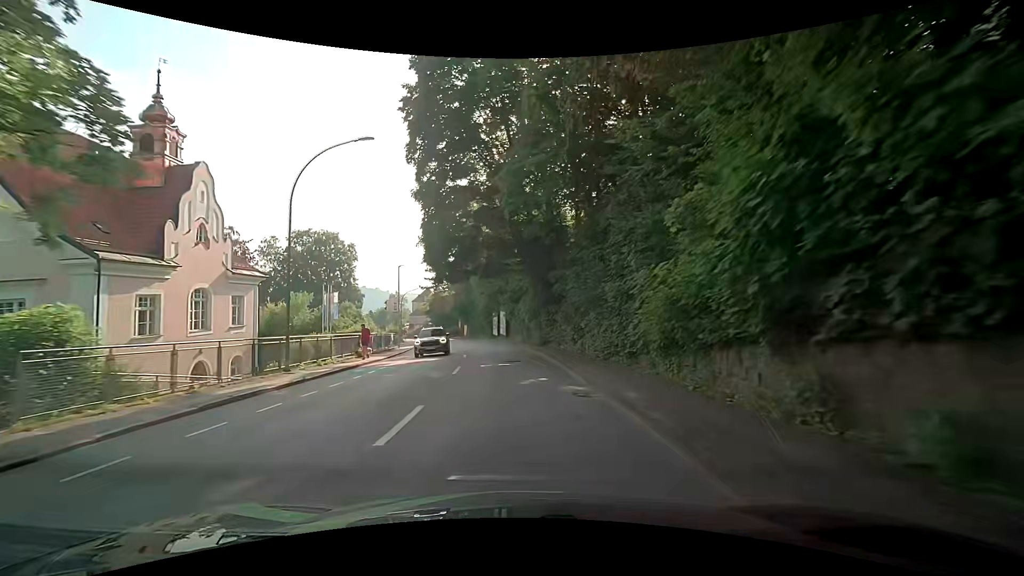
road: tertiary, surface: asphalt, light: Day
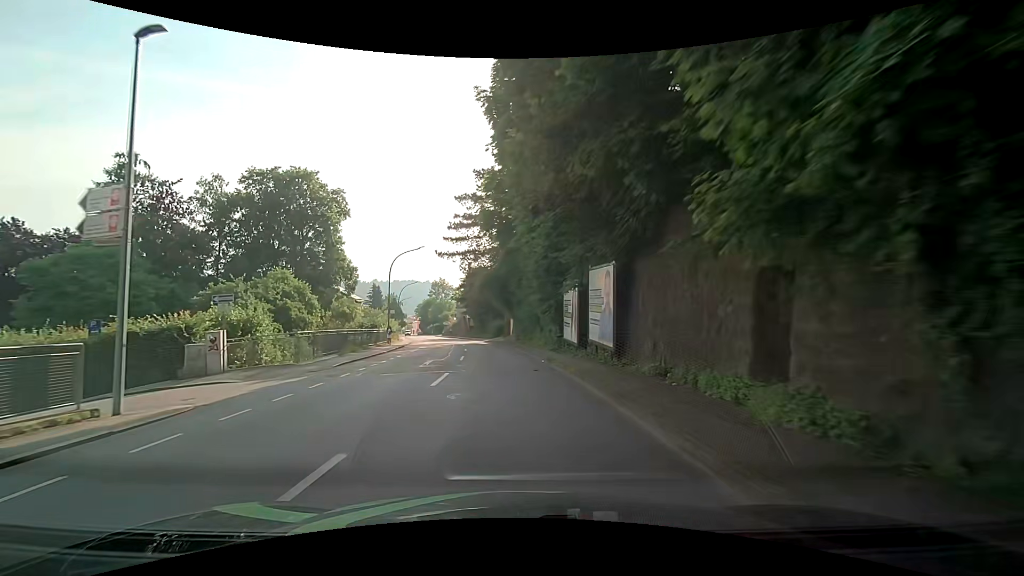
(-1.5, +39.5) m; -6°
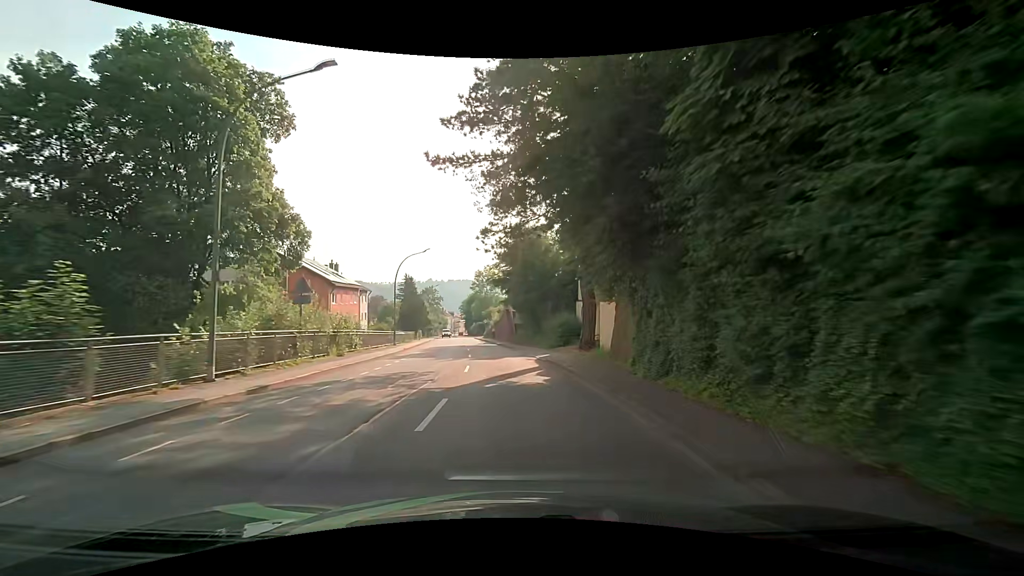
(-1.7, +32.0) m; -6°
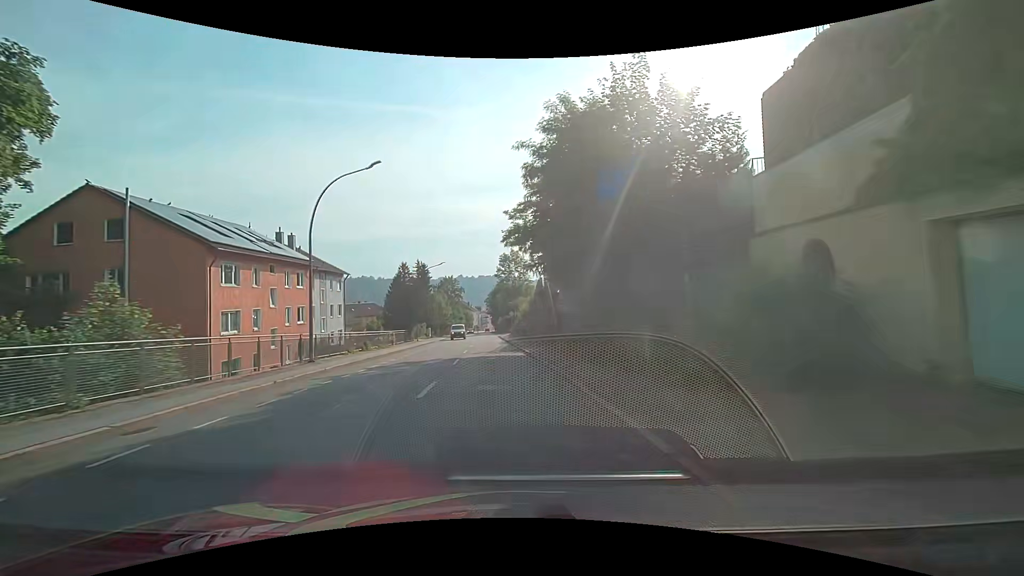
(-0.8, +24.3) m; -4°
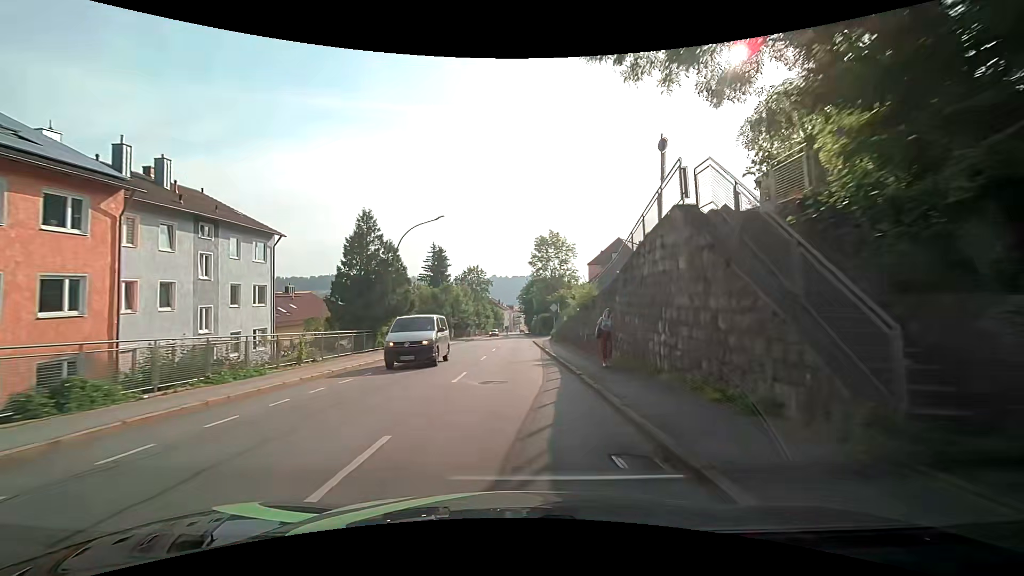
(-1.0, +24.3) m; -4°
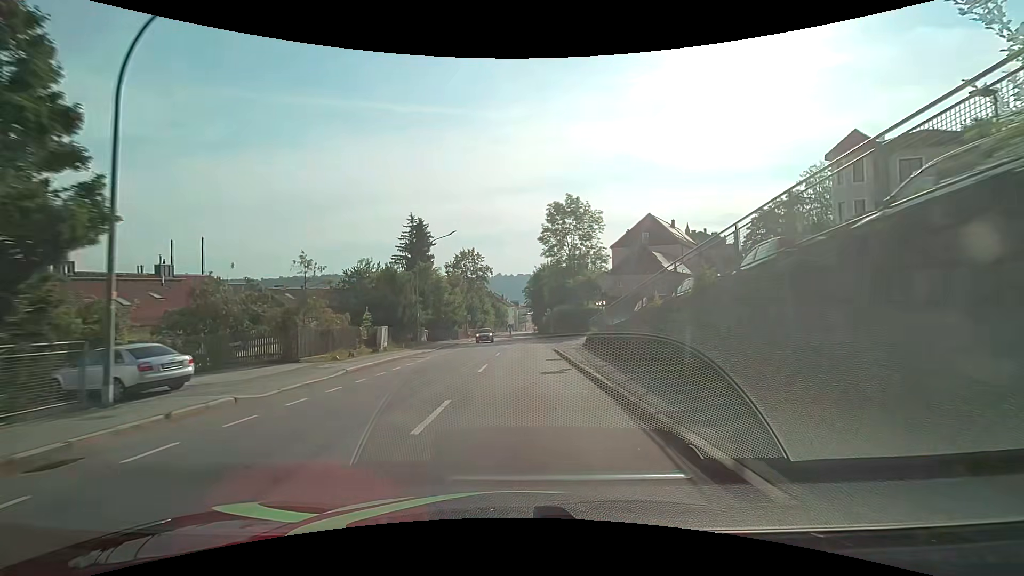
(+0.1, +24.1) m; 0°
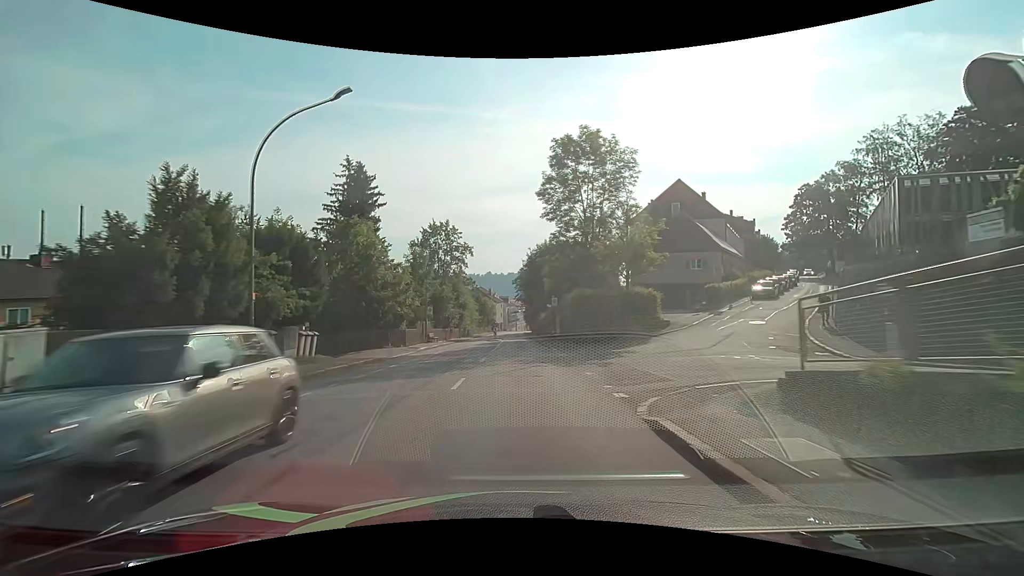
(+0.2, +23.6) m; +1°
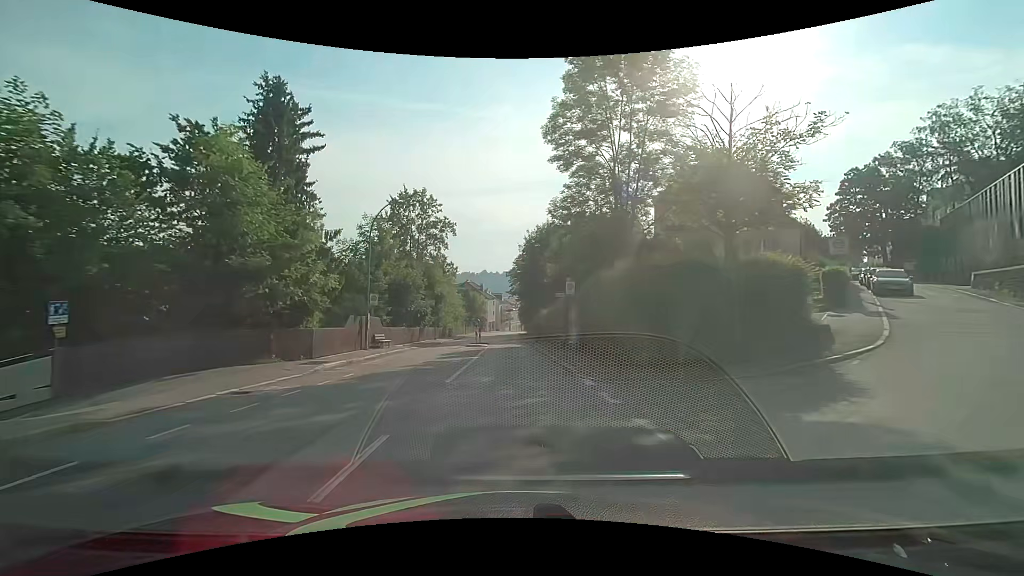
(+0.1, +15.4) m; +1°
(0, +10) (0, +20) (0, +30) (0, +40) (-1, +50) (-1, +60) (-1, +70) (-1, +80) (-1, +90) (-1, +100) m
